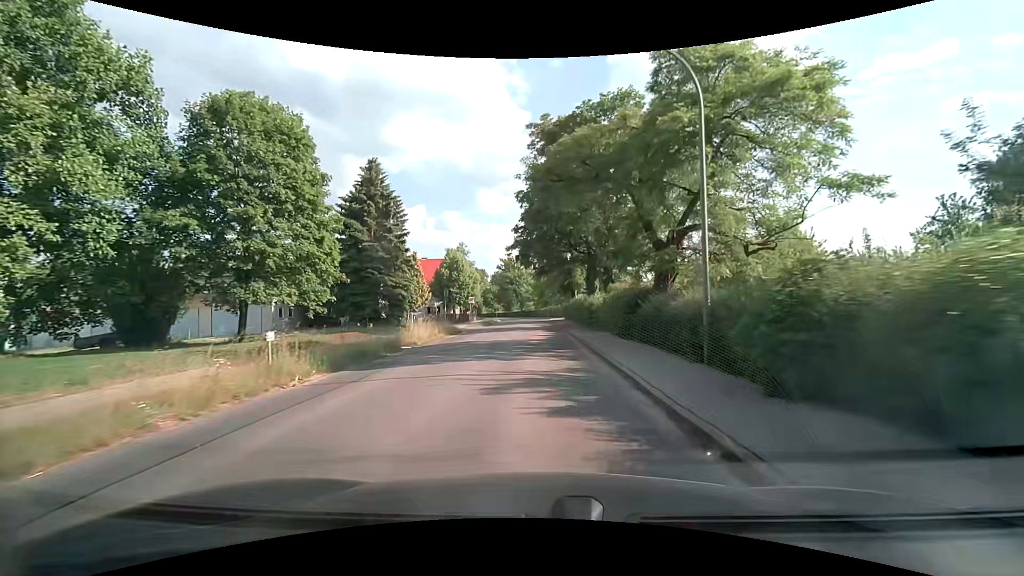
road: secondary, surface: asphalt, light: Day
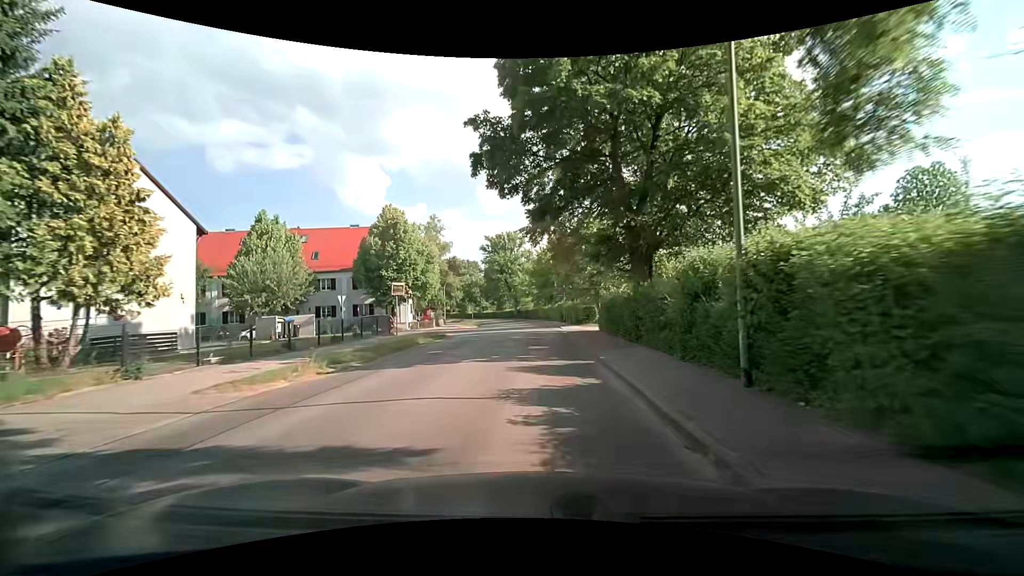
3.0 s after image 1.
(+0.1, +35.1) m; 0°
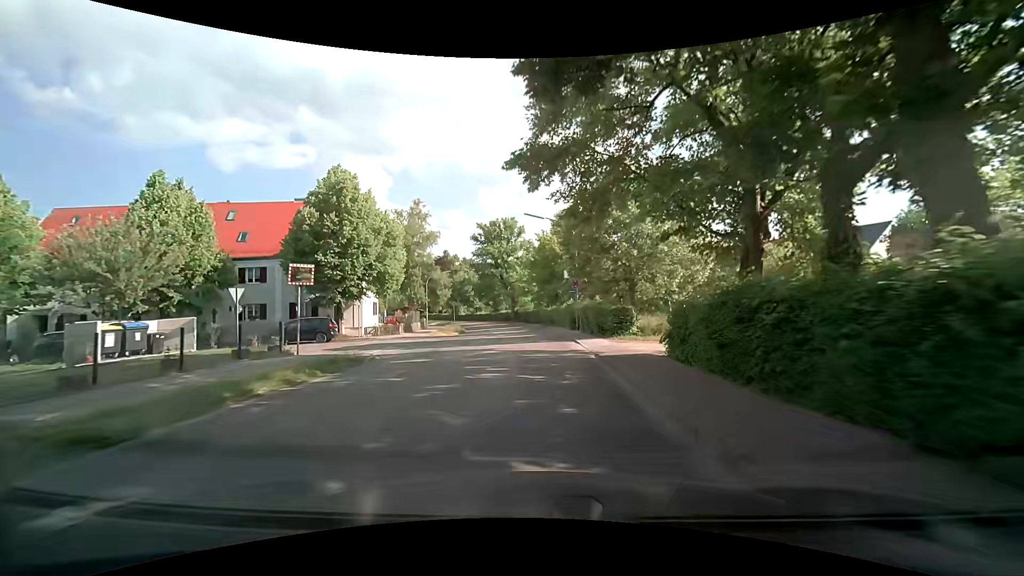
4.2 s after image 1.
(0.0, +13.5) m; 0°
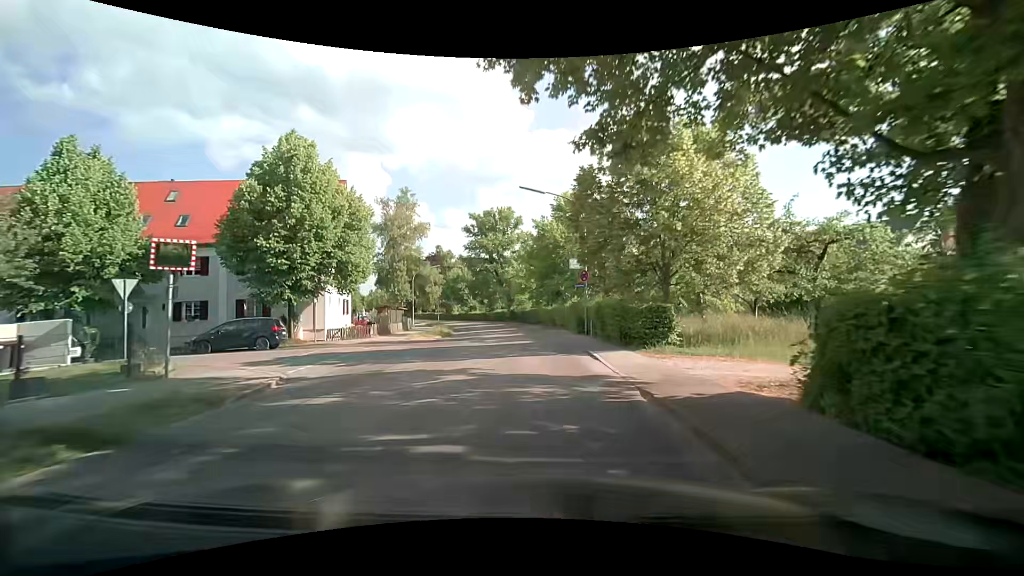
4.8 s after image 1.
(0.0, +6.6) m; 0°
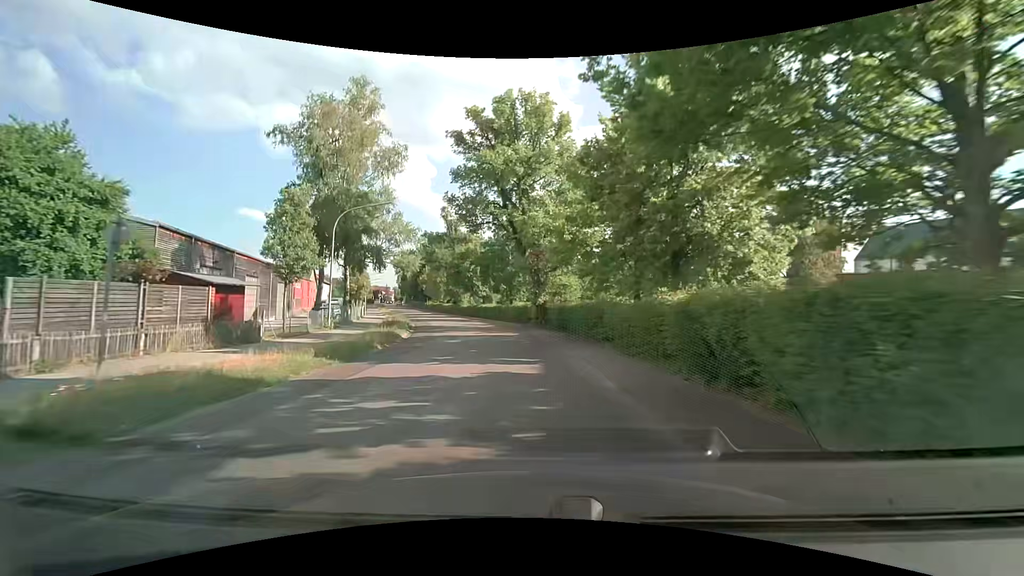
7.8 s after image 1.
(-0.8, +32.4) m; -4°
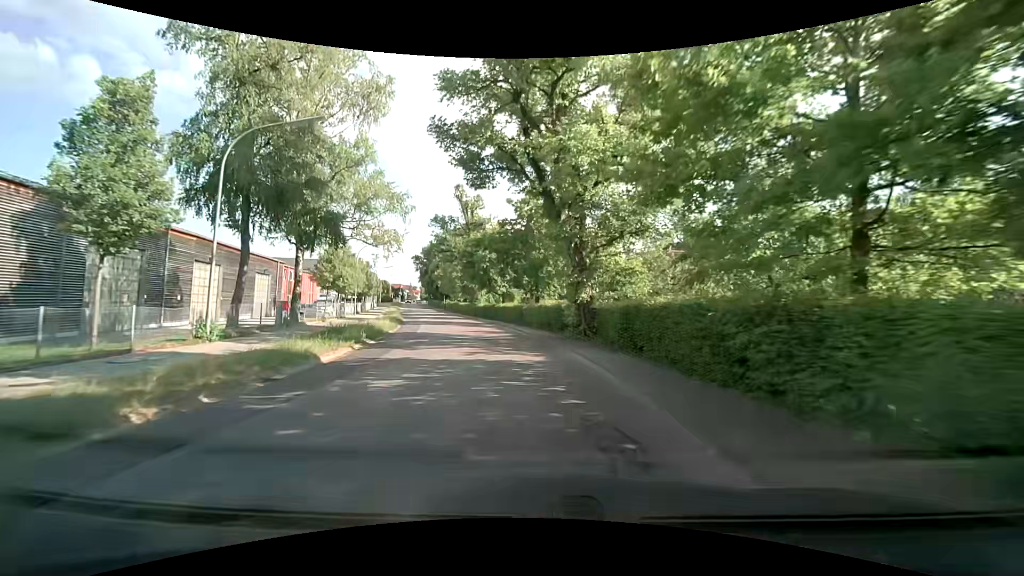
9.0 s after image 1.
(-0.4, +13.1) m; -3°
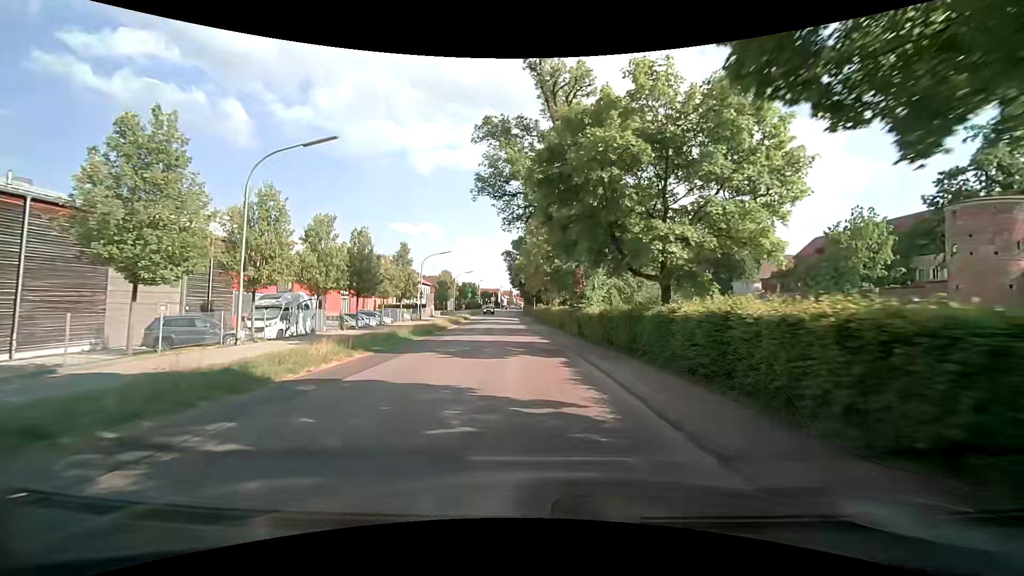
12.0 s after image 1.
(-3.8, +33.6) m; -13°
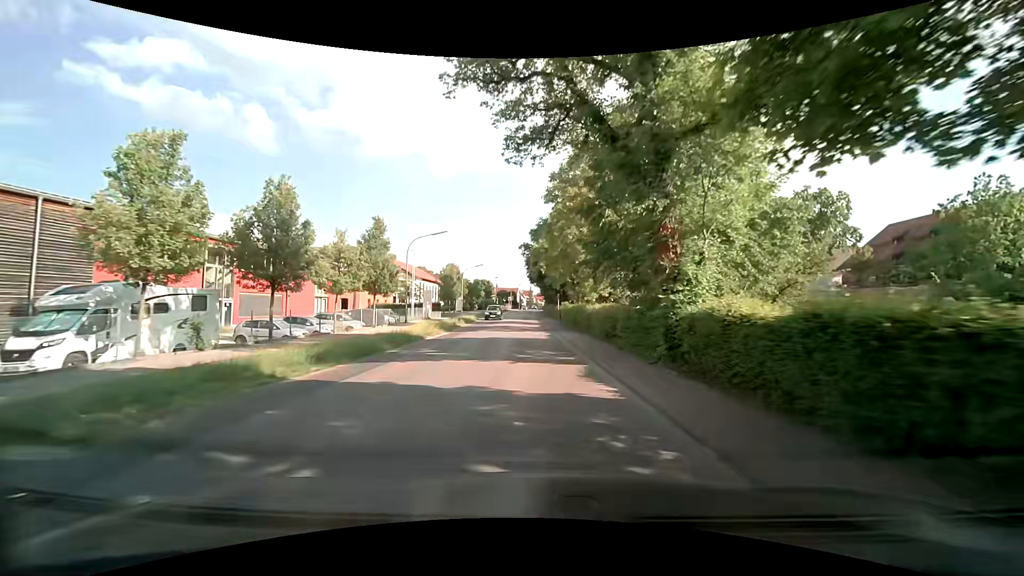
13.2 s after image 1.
(-0.4, +14.2) m; -2°
(0, +10) (0, +20) (-1, +30) (-1, +40) (-1, +50) (-1, +60) (-1, +70) (-1, +80) (-2, +90) (-2, +100) m
